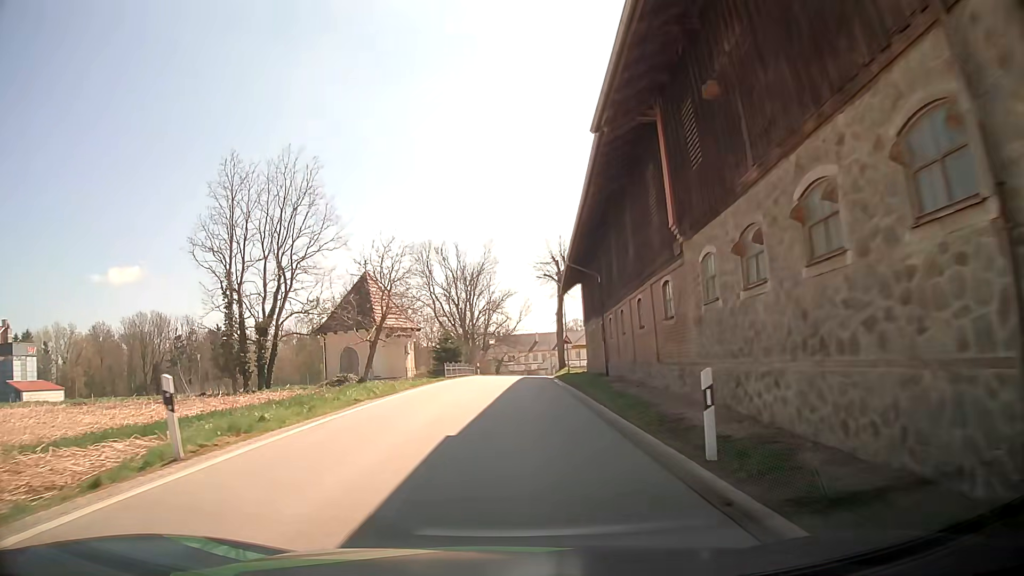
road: tertiary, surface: asphalt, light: Day
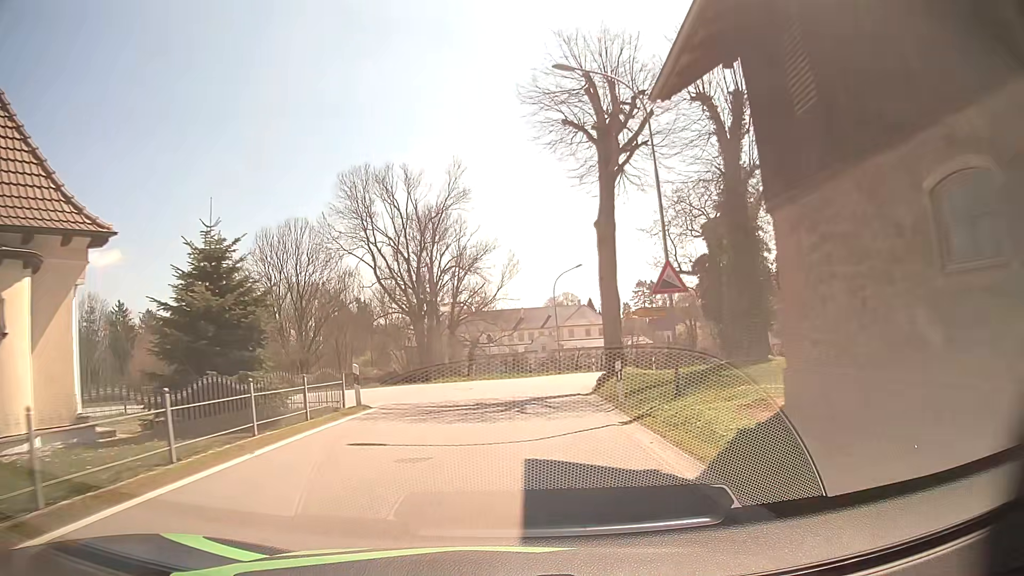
(+0.6, +38.3) m; +2°
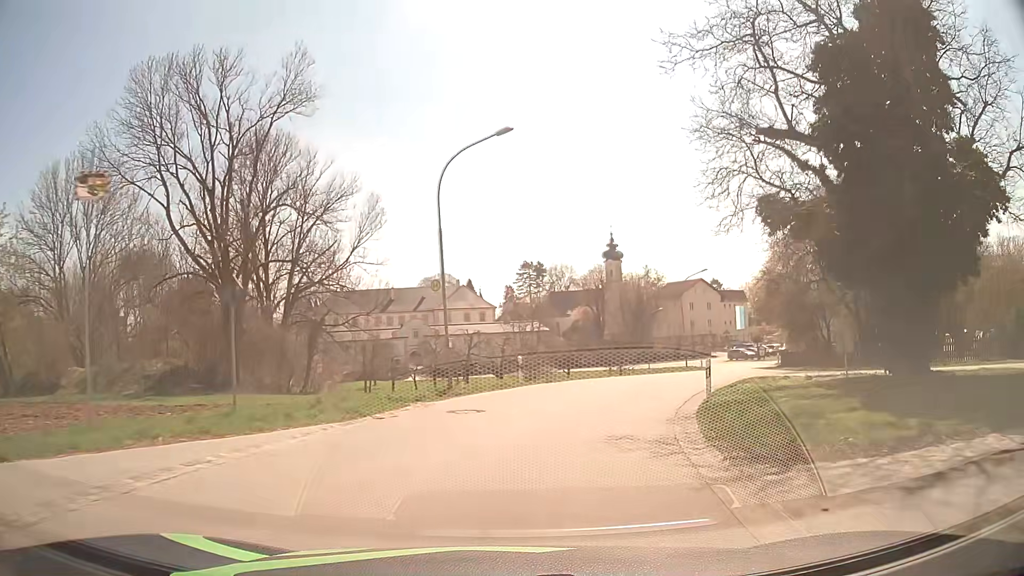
(+1.1, +27.5) m; +10°
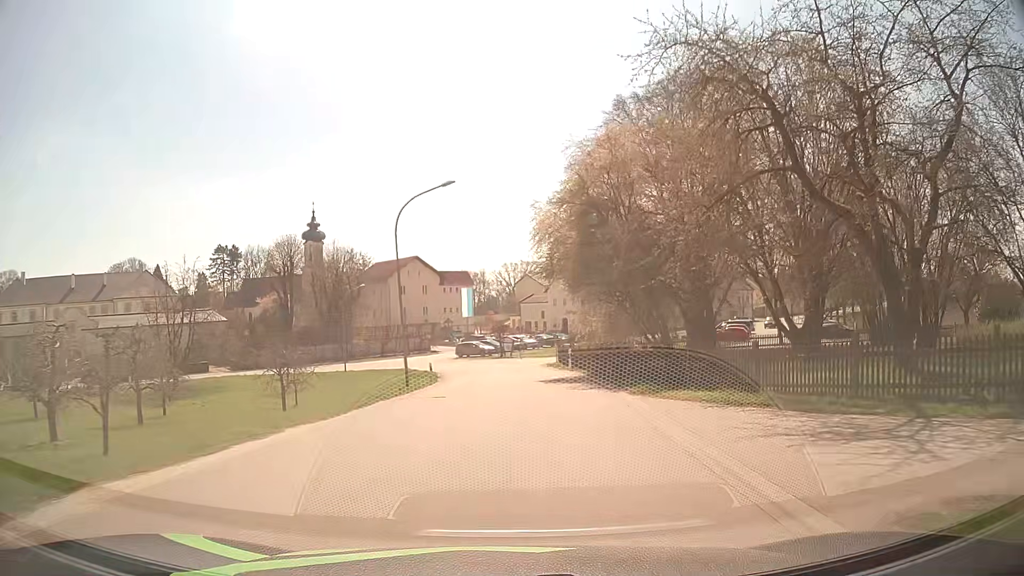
(+5.9, +25.5) m; +25°
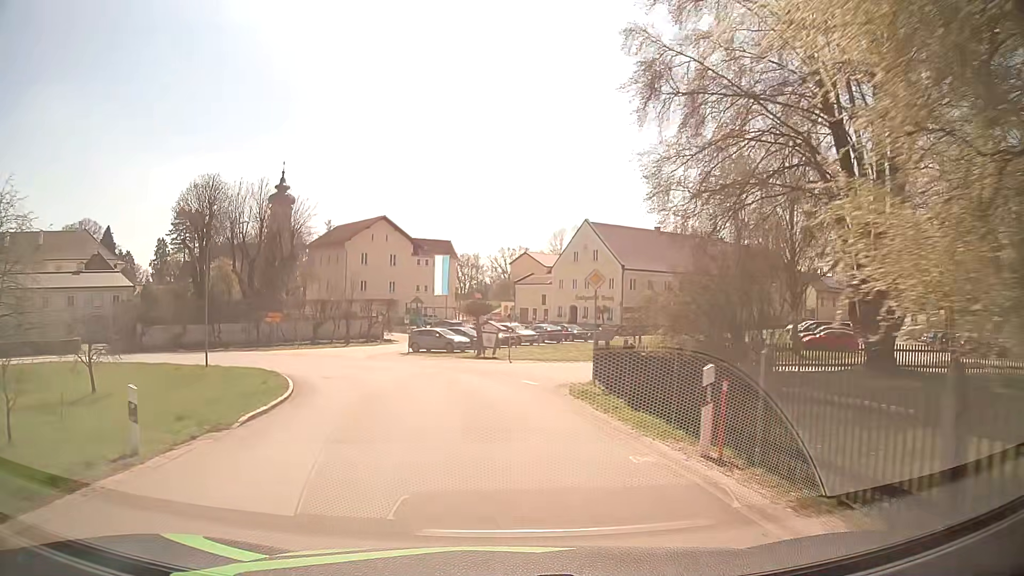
(+0.7, +26.3) m; 0°
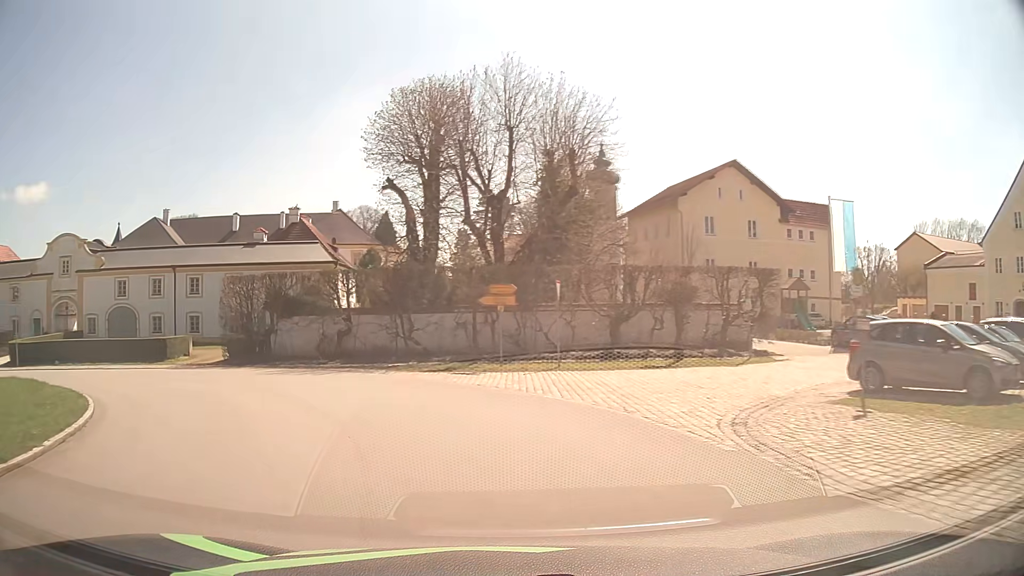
(-5.6, +30.4) m; -29°
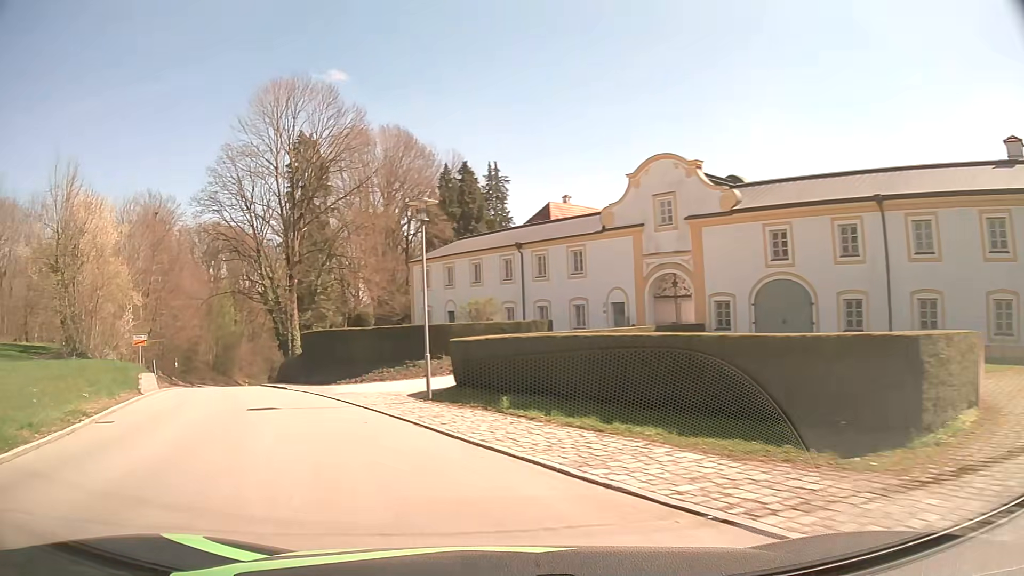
(-13.2, +25.1) m; -58°
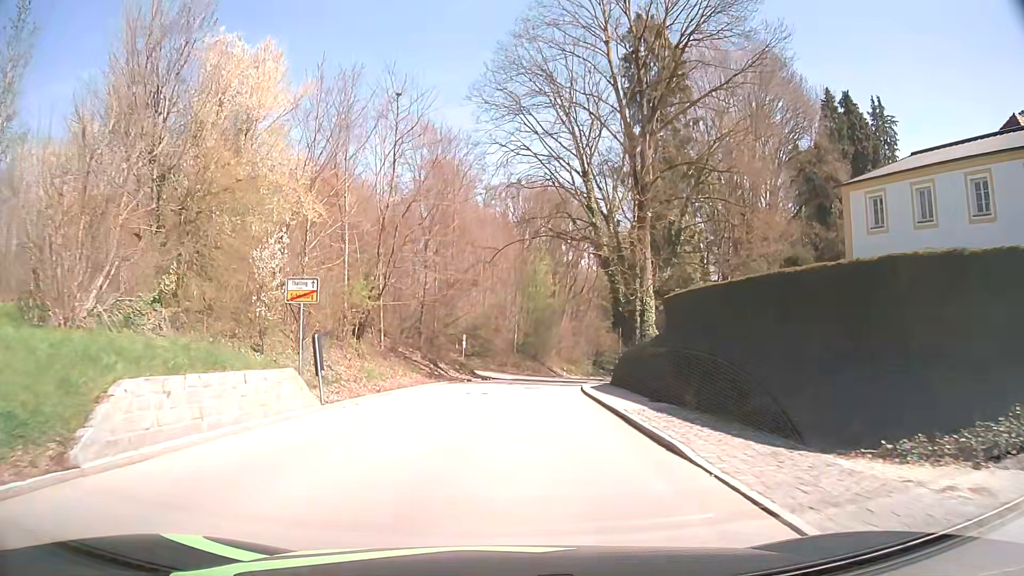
(-7.9, +21.5) m; -29°
(0, +10) (0, +20) (+1, +30) (+3, +40) (+5, +50) (+7, +59) (+9, +69) (+12, +79) (+14, +88) (+17, +98) m
